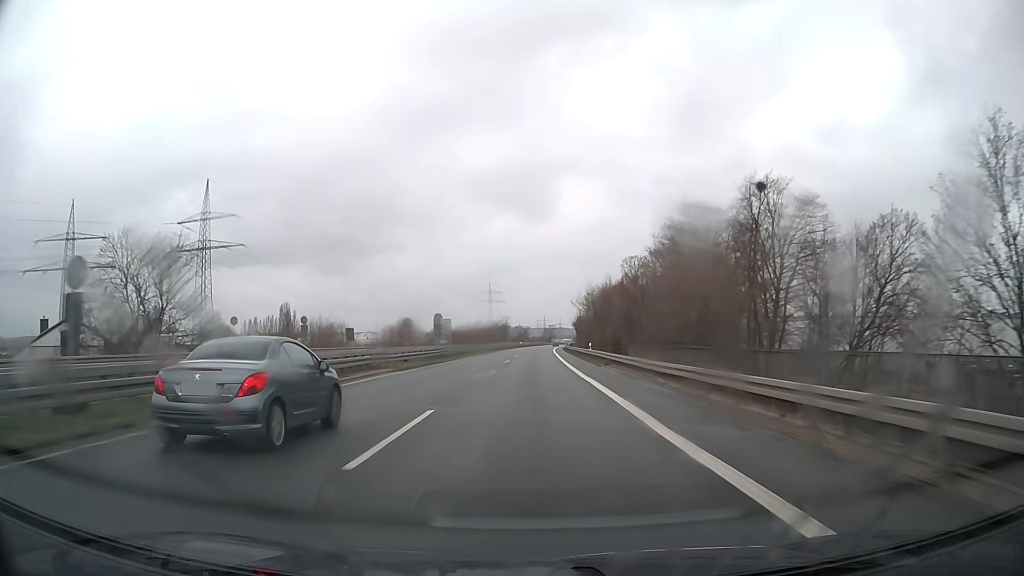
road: trunk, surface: asphalt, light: Day
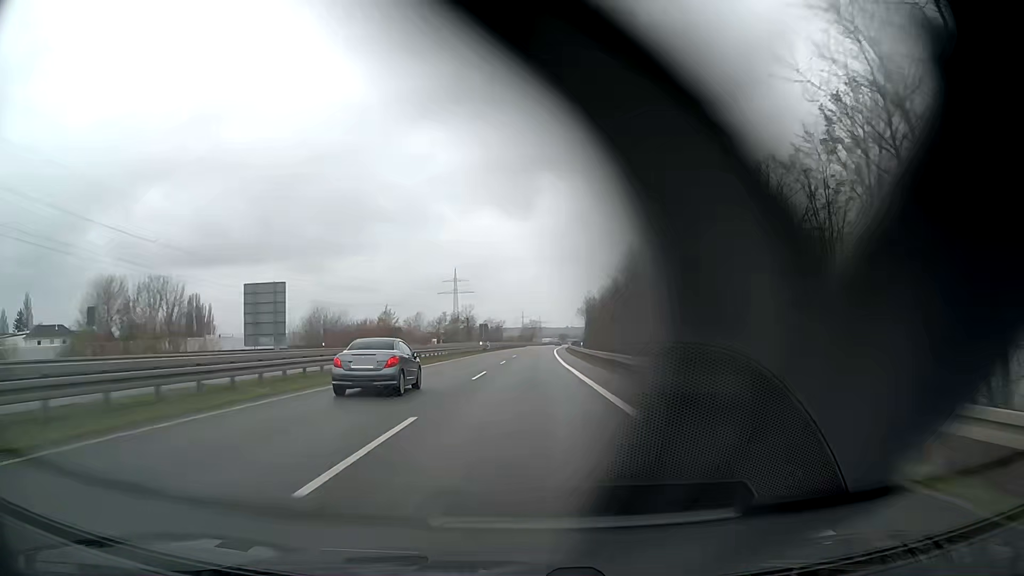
(+1.5, +91.5) m; +2°
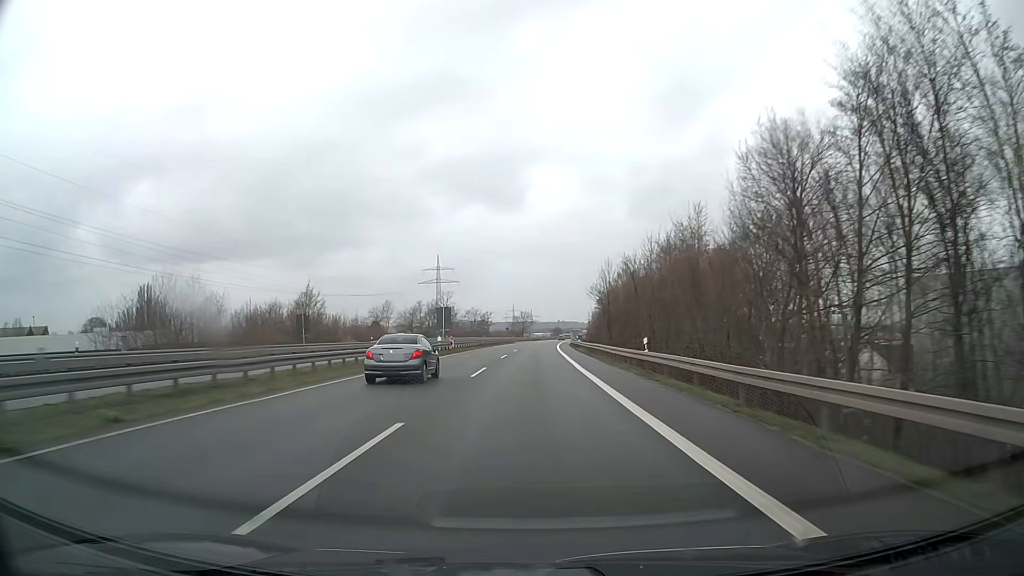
(+0.2, +37.3) m; +1°
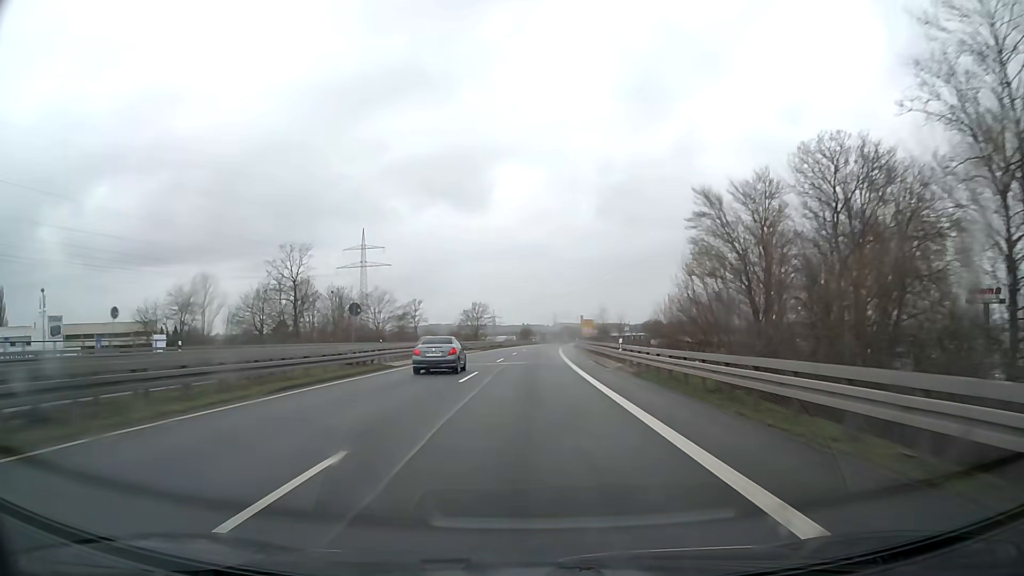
(+2.2, +94.0) m; +3°
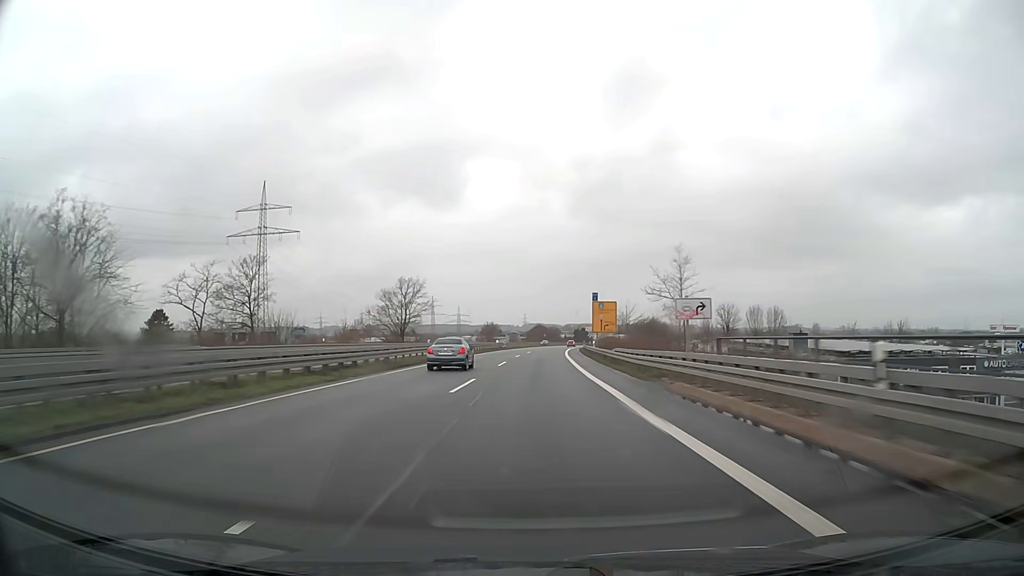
(+1.4, +75.7) m; +2°
(0, +10) (0, +20) (0, +30) (+1, +40) (+1, +50) (+2, +60) (+2, +70) (+3, +80) (+3, +90) (+4, +100) m
